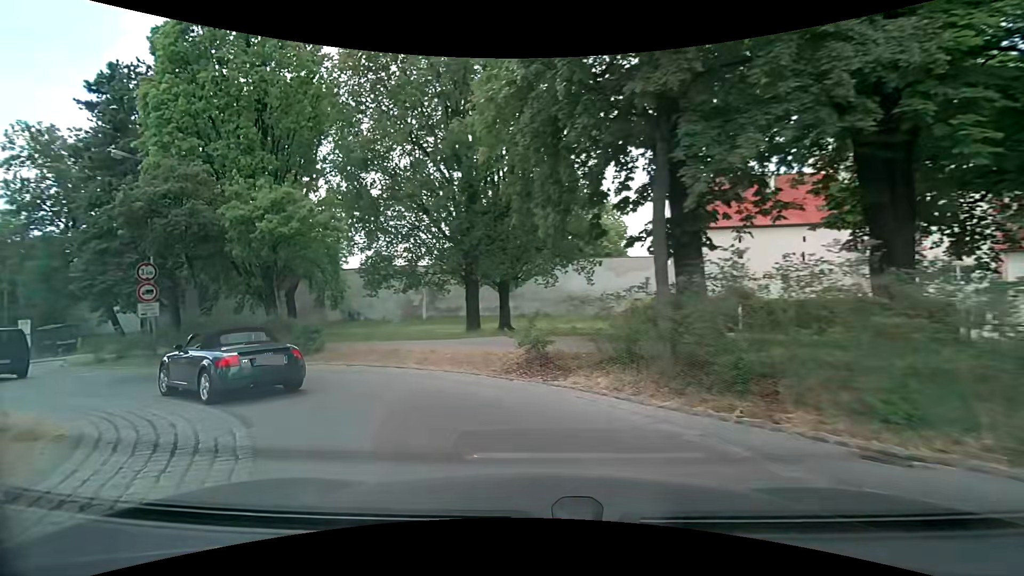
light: Day
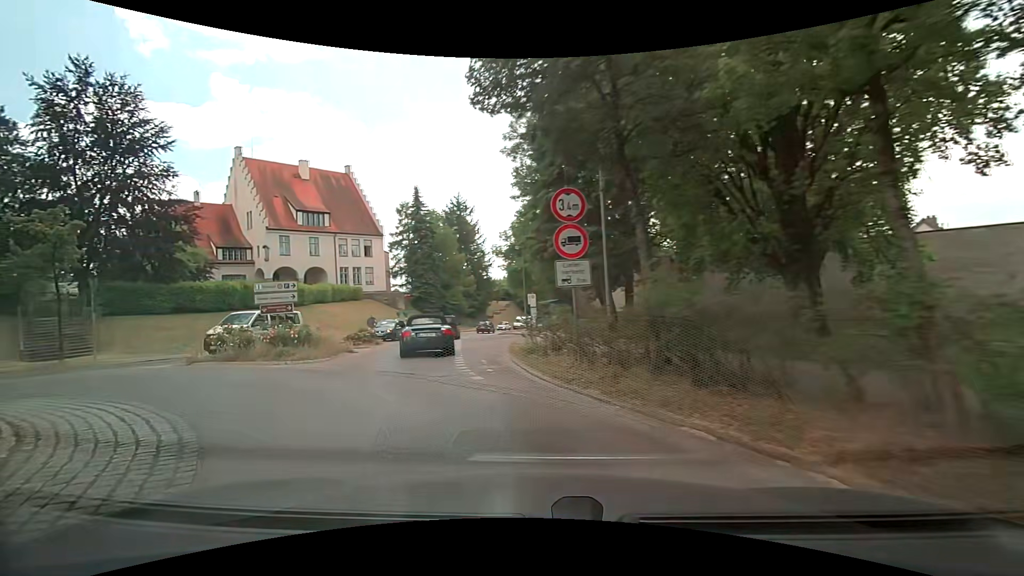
(-6.1, +12.0) m; -54°
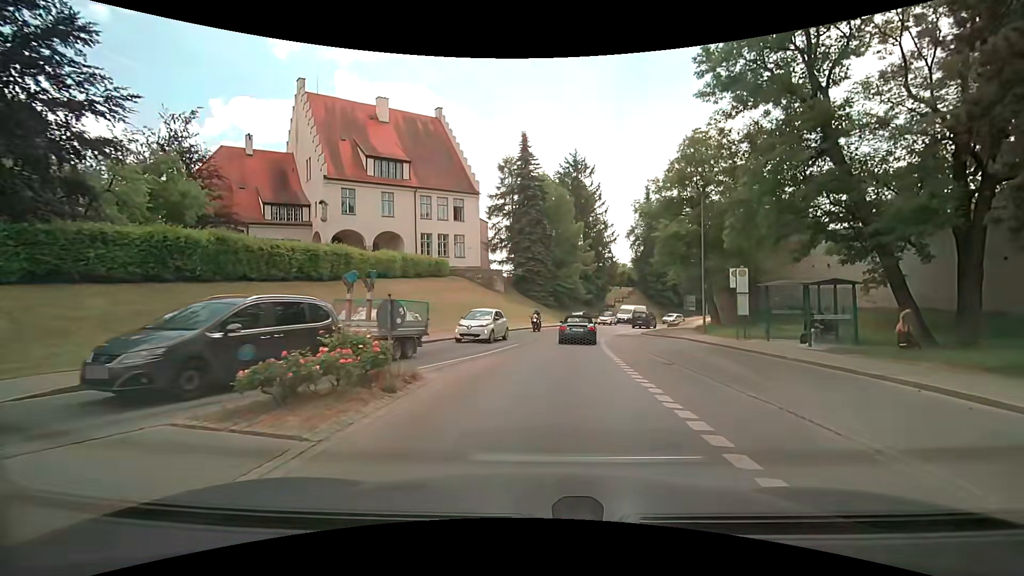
(-4.1, +19.3) m; -10°
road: secondary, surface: asphalt
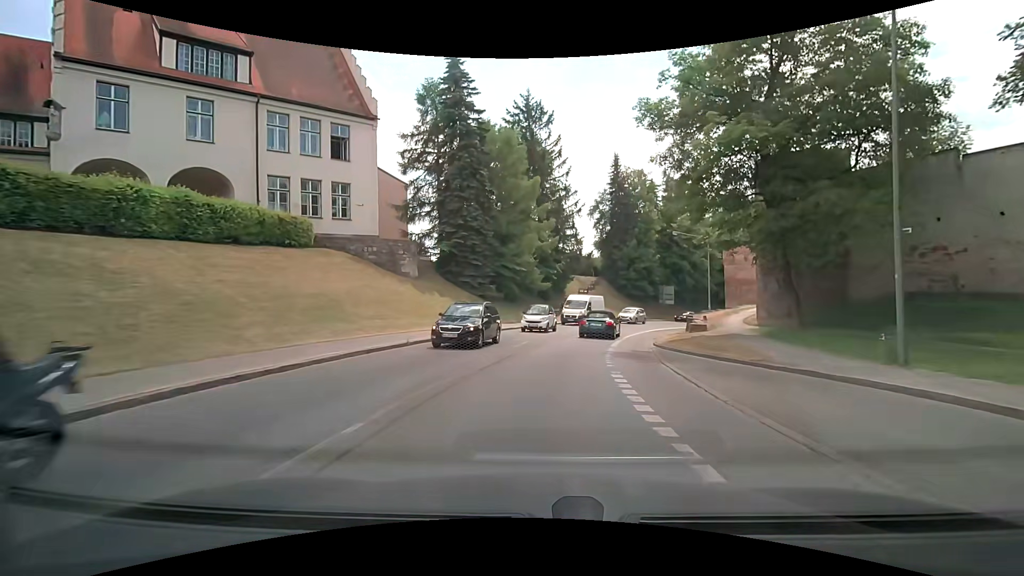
(+1.0, +20.4) m; +5°
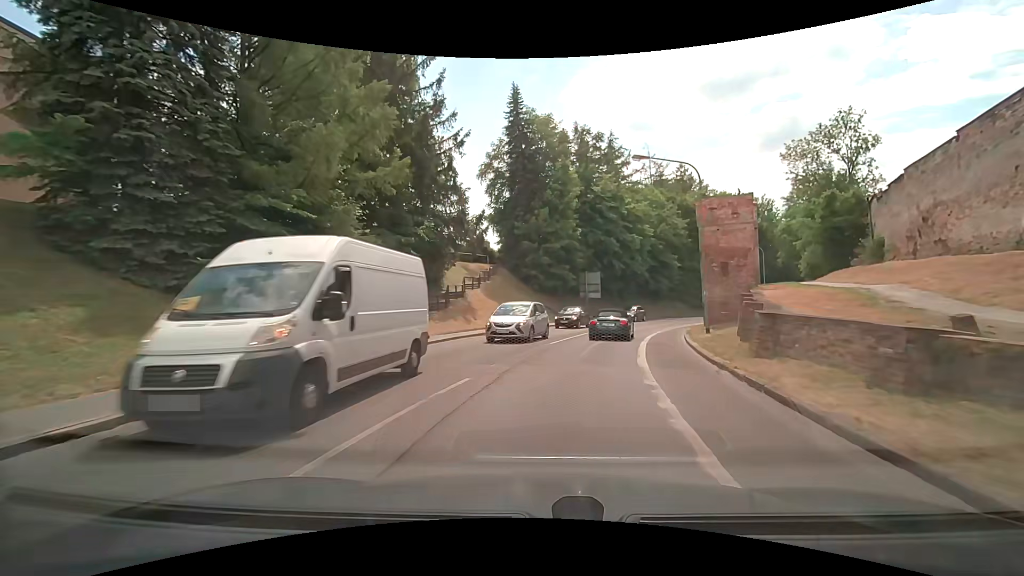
(+2.4, +24.4) m; +11°
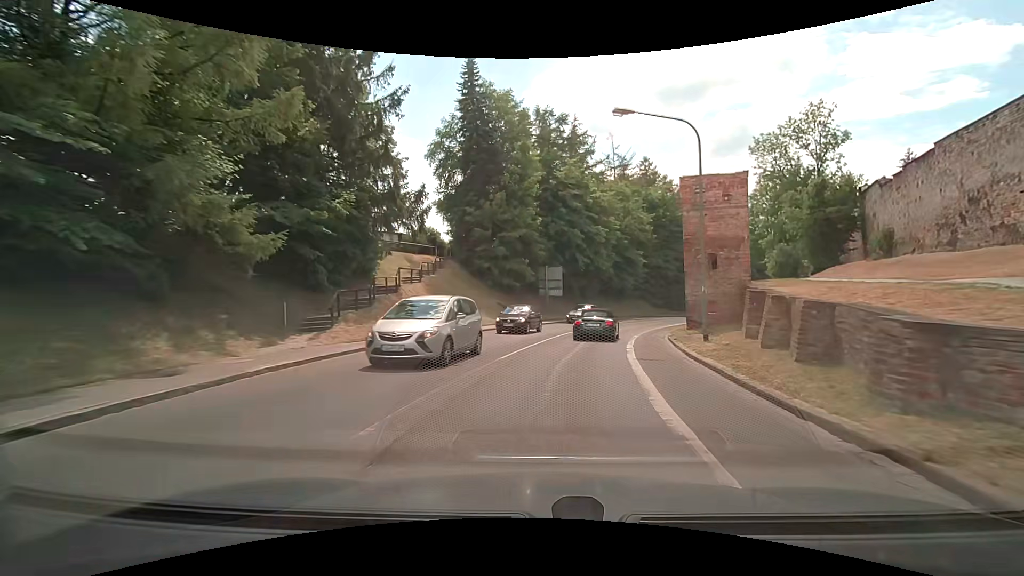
(+0.3, +6.2) m; +5°
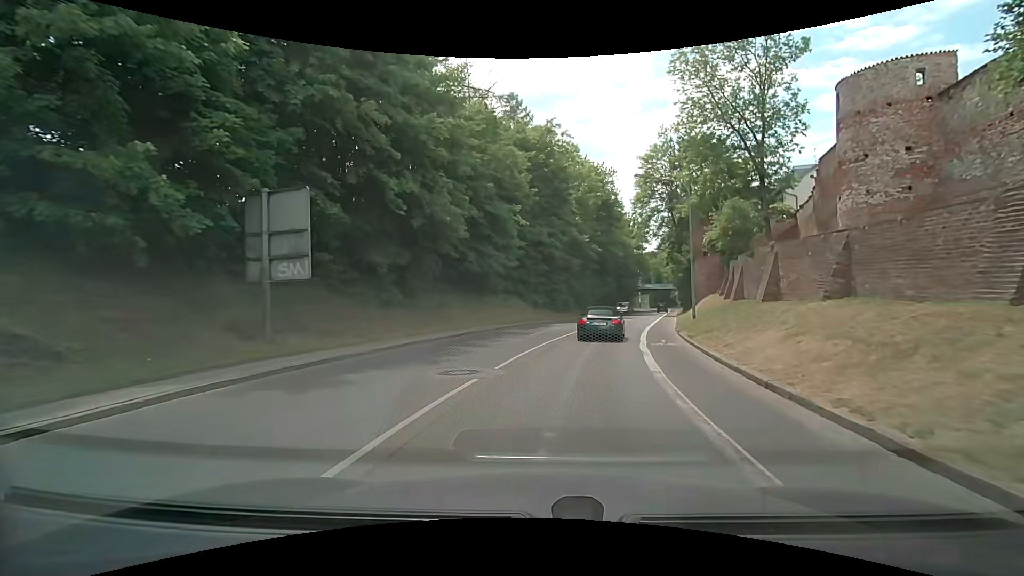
(+4.4, +30.3) m; +16°
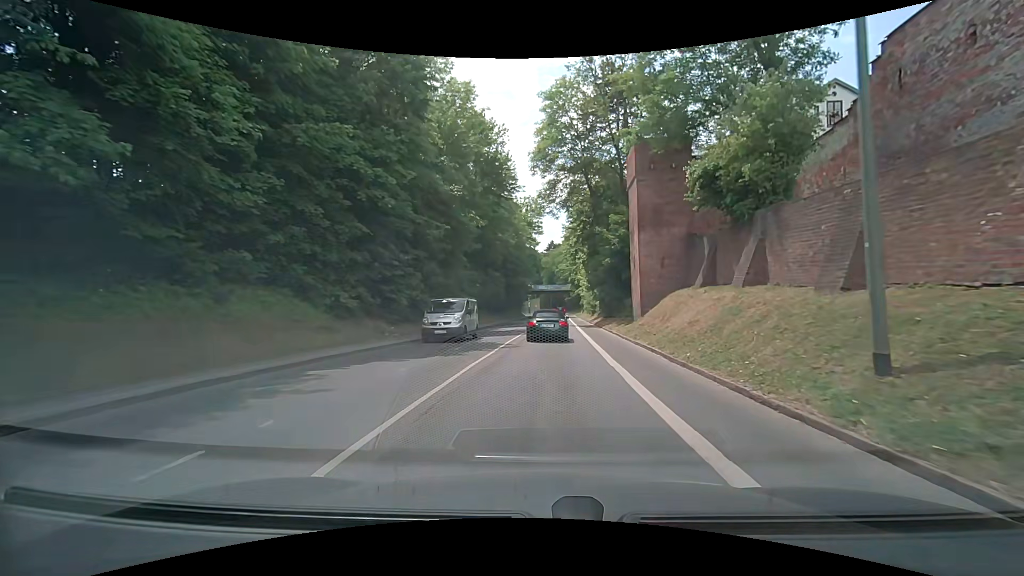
(+3.2, +24.6) m; +13°
(0, +10) (+1, +20) (+1, +30) (+1, +40) (+2, +50) (+2, +60) (+3, +70) (+3, +80) (+3, +90) (+4, +100) m
